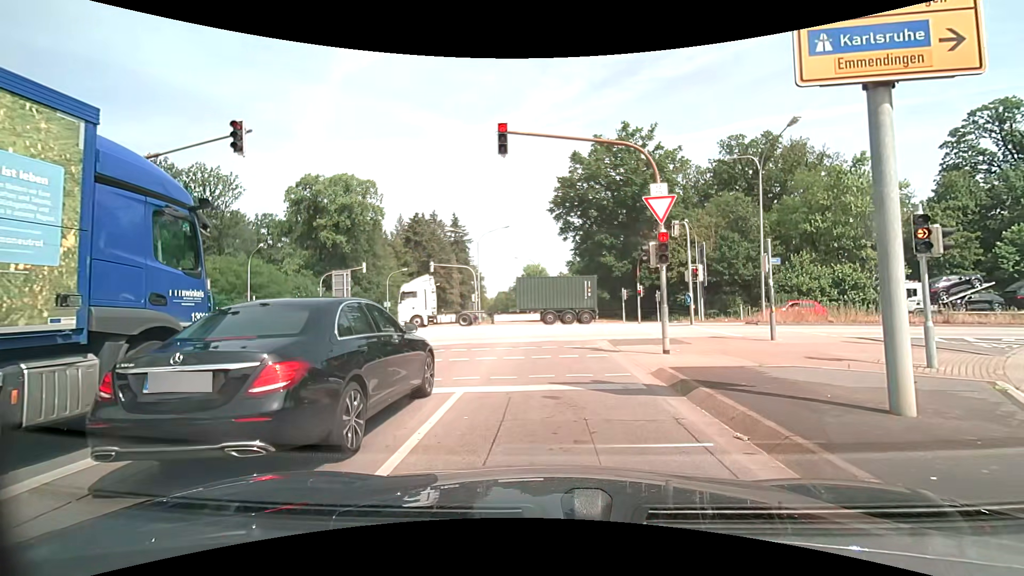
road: secondary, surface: asphalt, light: Day
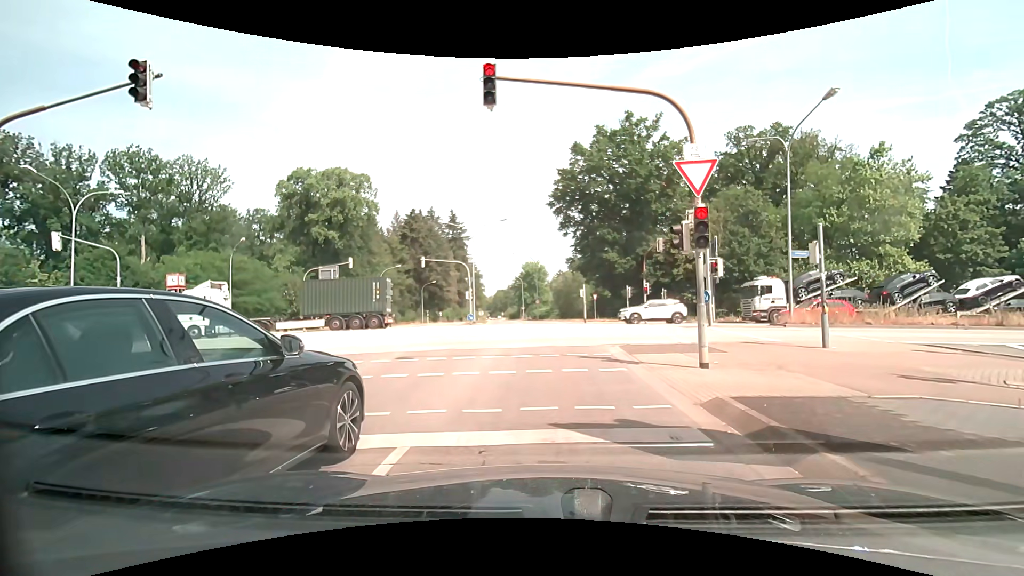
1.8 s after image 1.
(0.0, +2.9) m; +1°
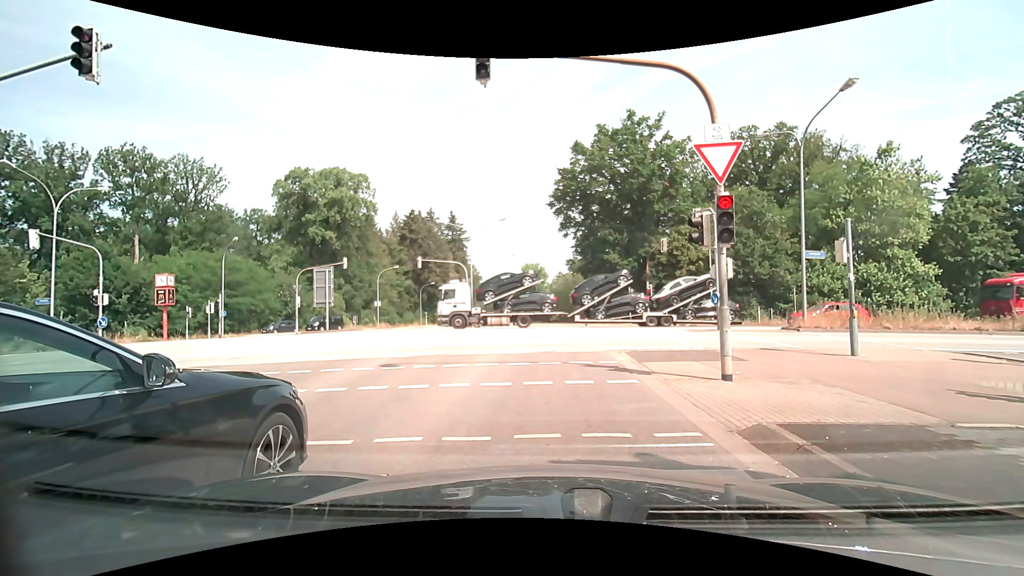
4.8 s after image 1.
(0.0, +1.2) m; 0°
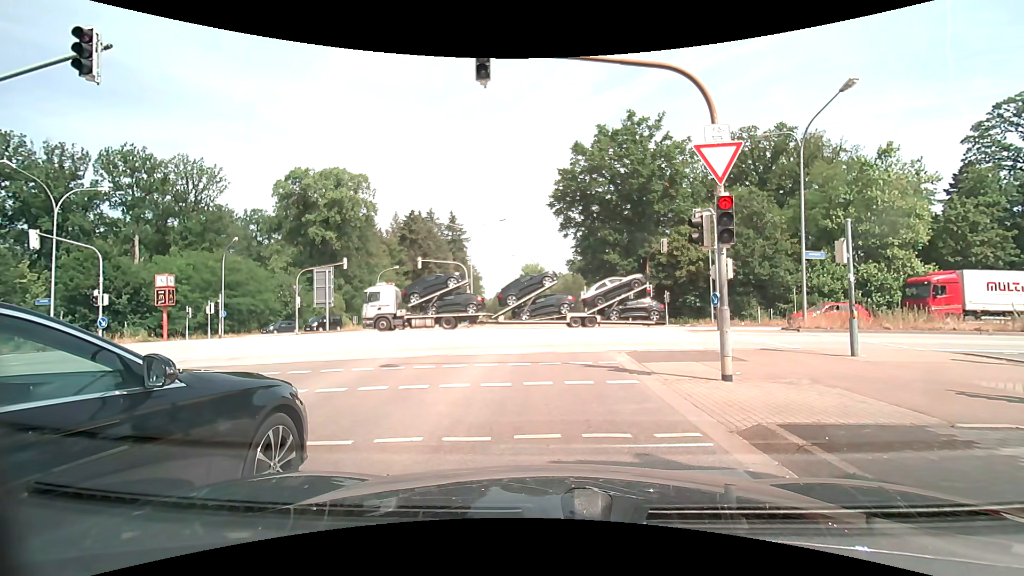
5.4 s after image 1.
(0.0, 0.0) m; 0°
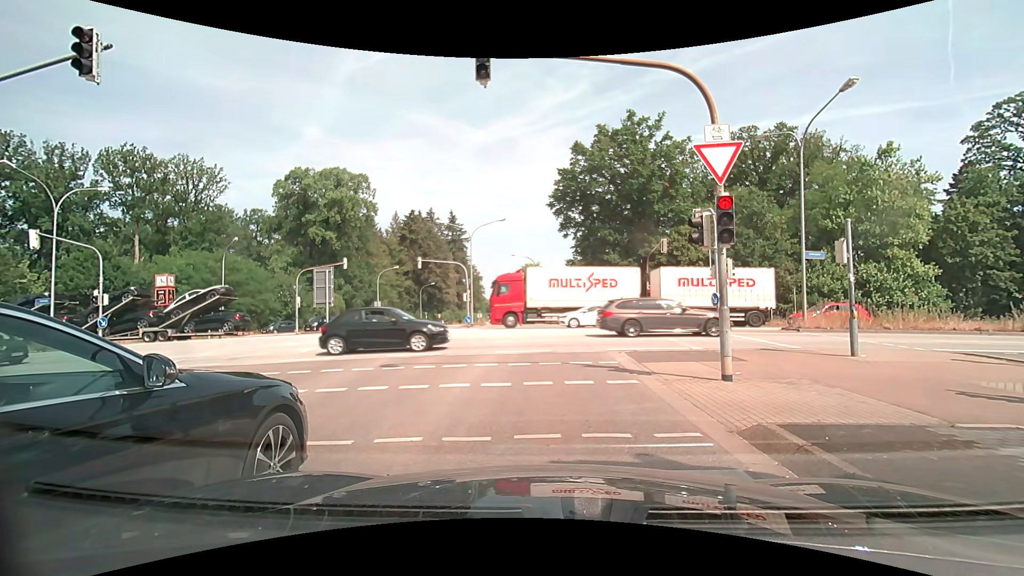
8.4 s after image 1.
(0.0, 0.0) m; 0°
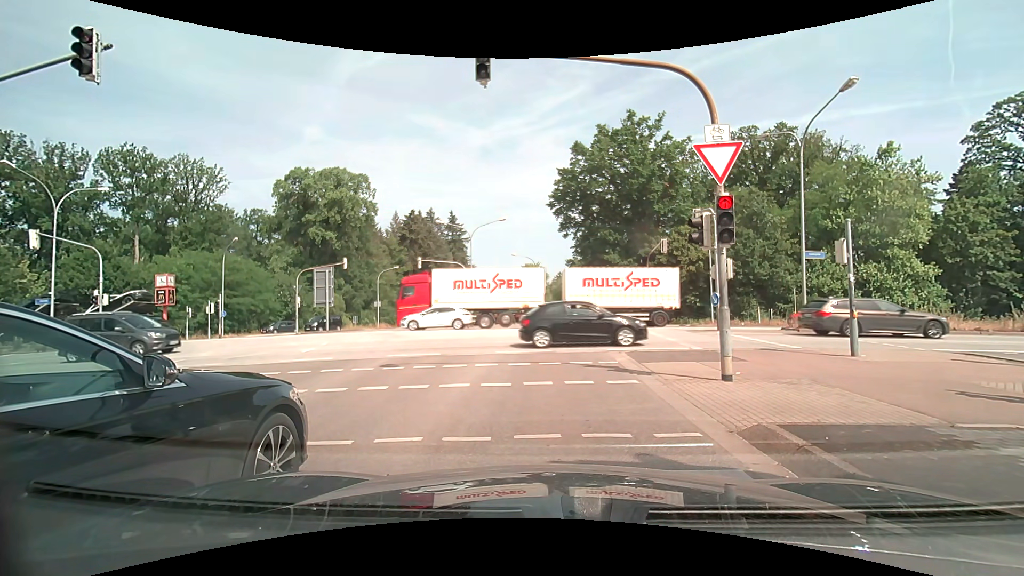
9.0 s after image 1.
(0.0, 0.0) m; 0°
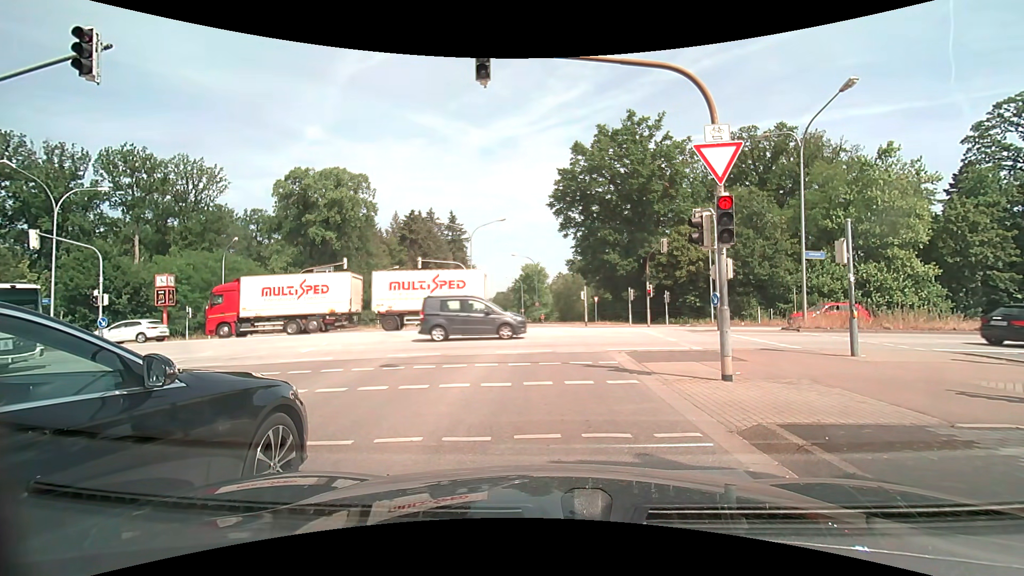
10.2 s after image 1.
(0.0, 0.0) m; 0°
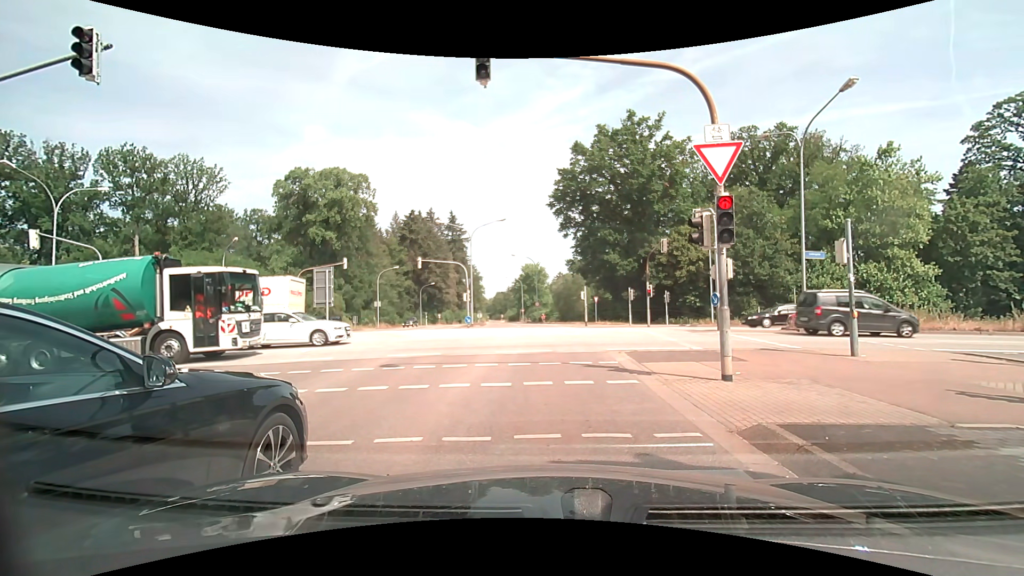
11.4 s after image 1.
(0.0, 0.0) m; 0°
(0, +10) (0, +20) (0, +30) (-1, +40) (-2, +50) (-3, +60) (-4, +70) (-6, +80) (-7, +90) (-8, +100) m
